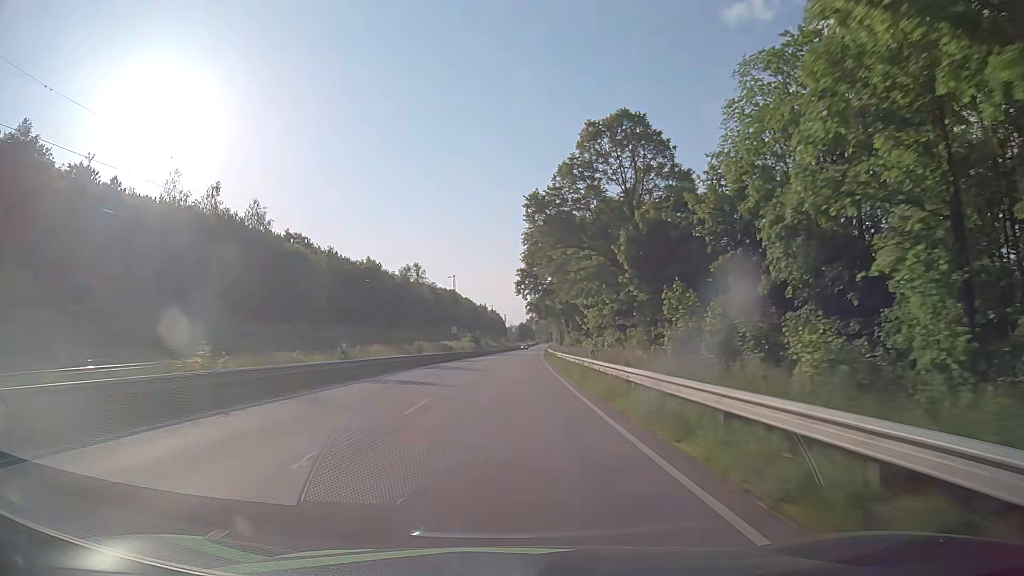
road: primary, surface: asphalt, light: Day
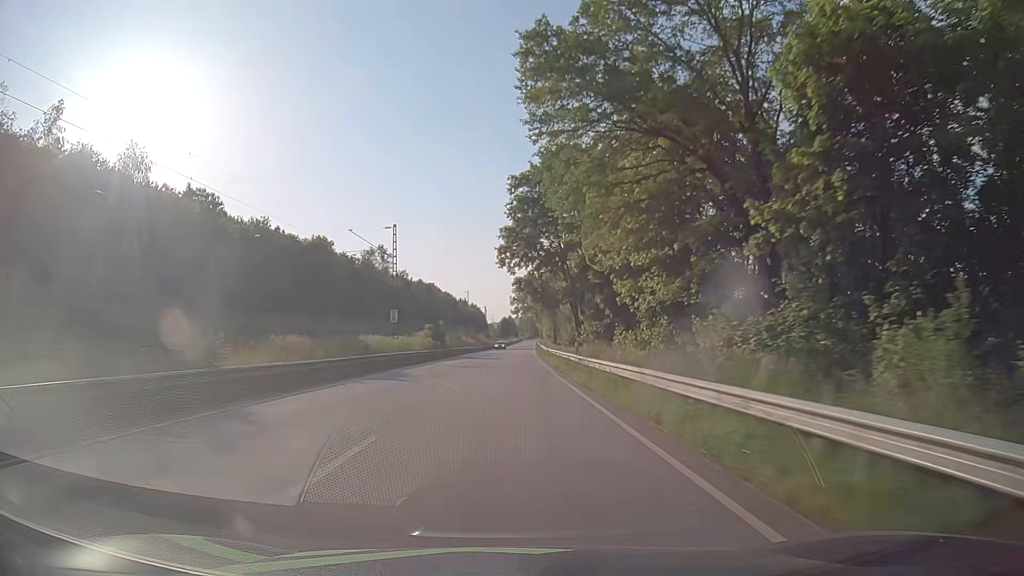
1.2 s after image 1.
(+0.6, +31.8) m; +2°
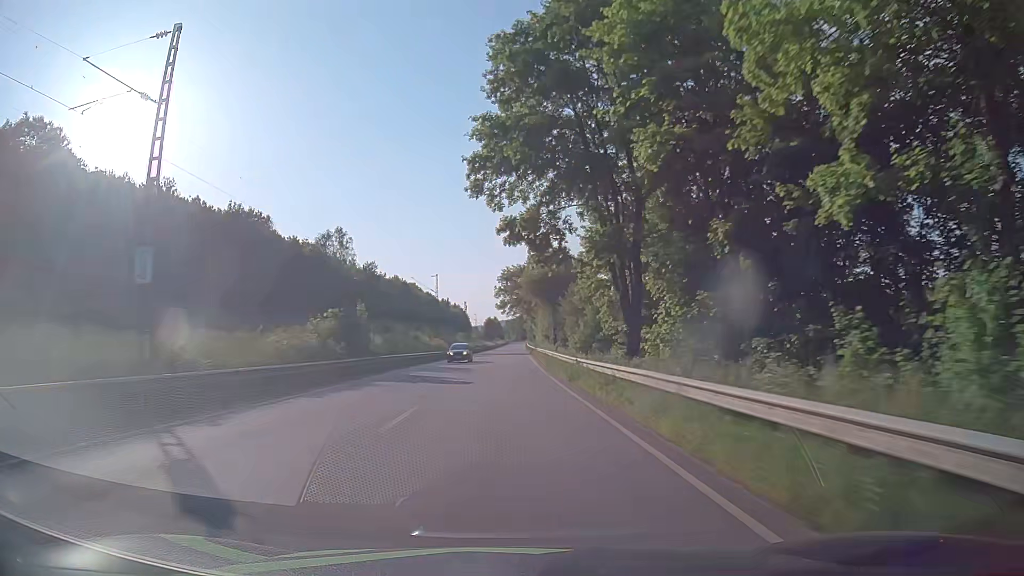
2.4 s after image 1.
(+0.3, +31.8) m; +1°
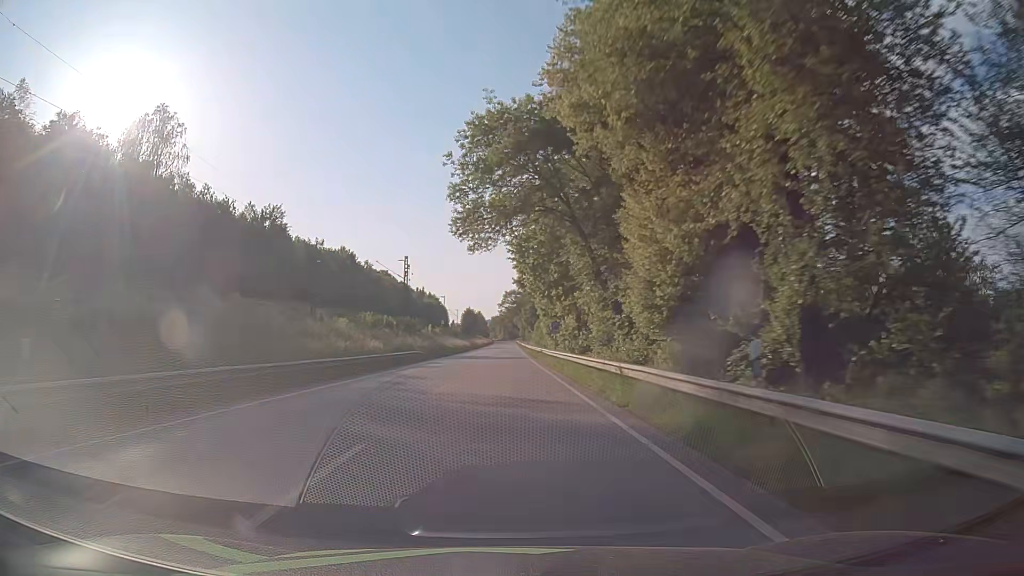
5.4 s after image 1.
(+0.9, +79.2) m; +1°
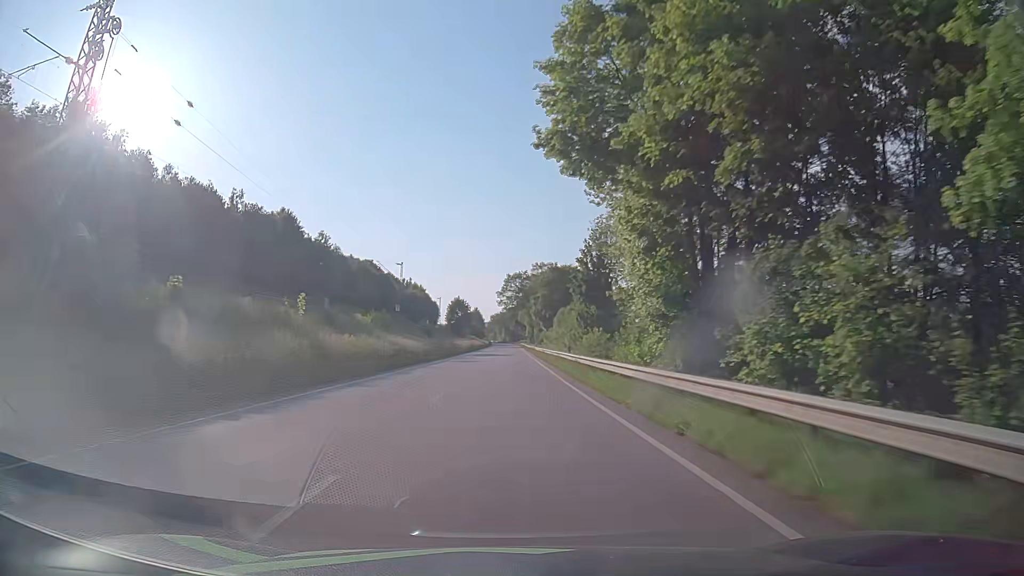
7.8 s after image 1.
(-0.1, +63.2) m; -1°
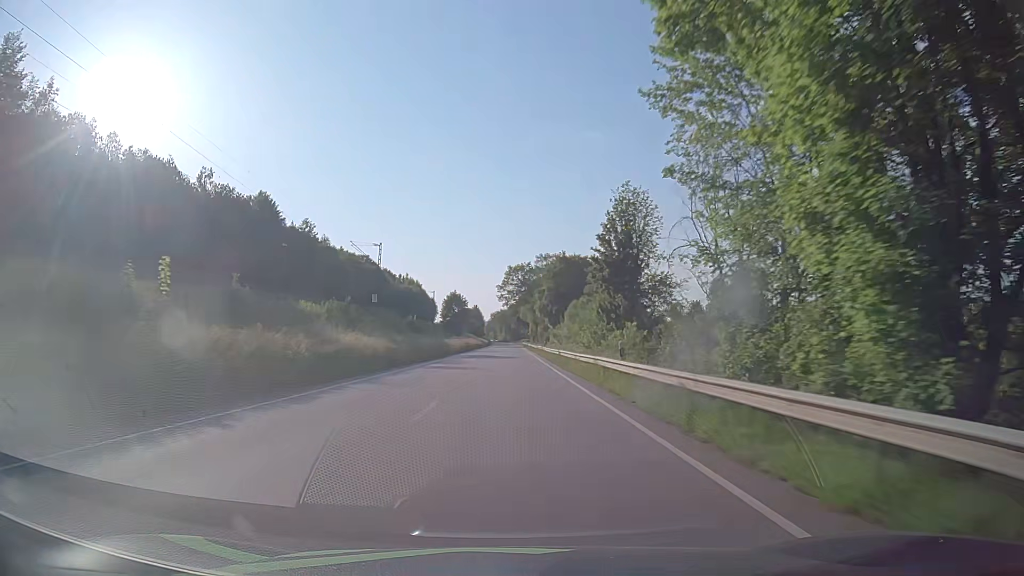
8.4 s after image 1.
(+0.1, +15.8) m; 0°
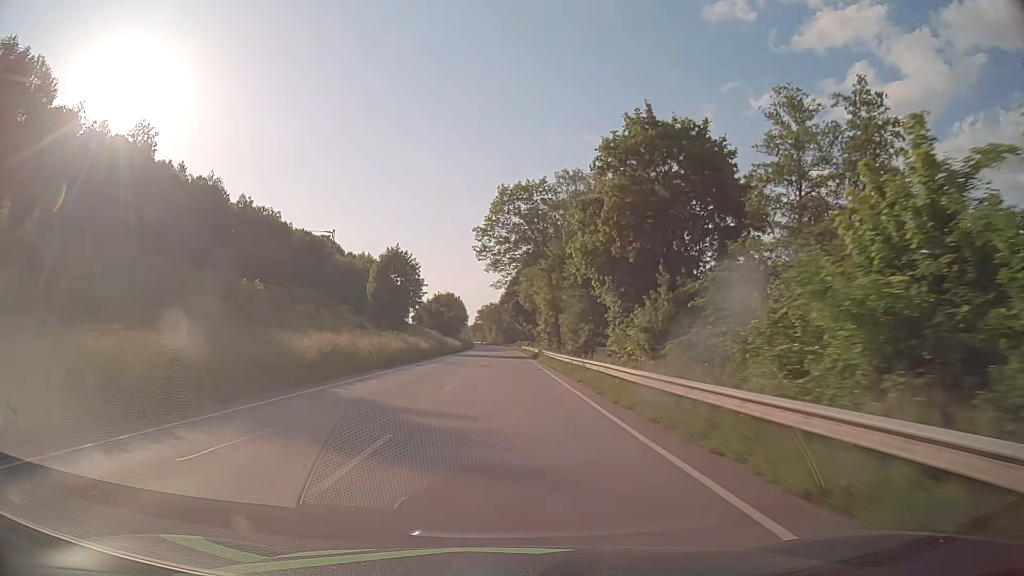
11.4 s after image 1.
(+1.2, +78.9) m; +1°
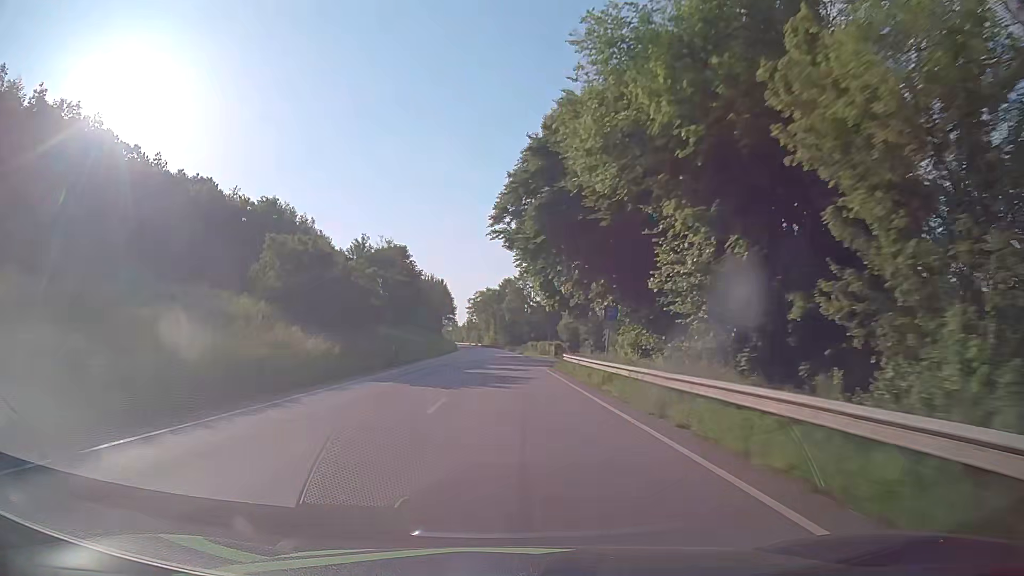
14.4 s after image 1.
(-0.1, +78.9) m; 0°
(0, +10) (0, +20) (0, +30) (0, +40) (0, +50) (0, +60) (0, +70) (-1, +80) (-1, +90) (-1, +100) m
